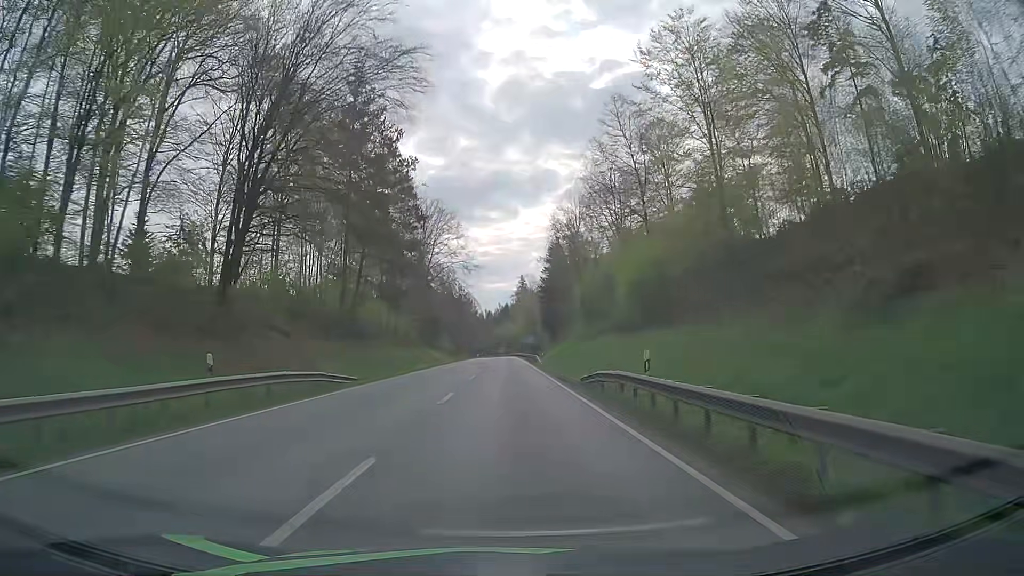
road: primary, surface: asphalt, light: Day
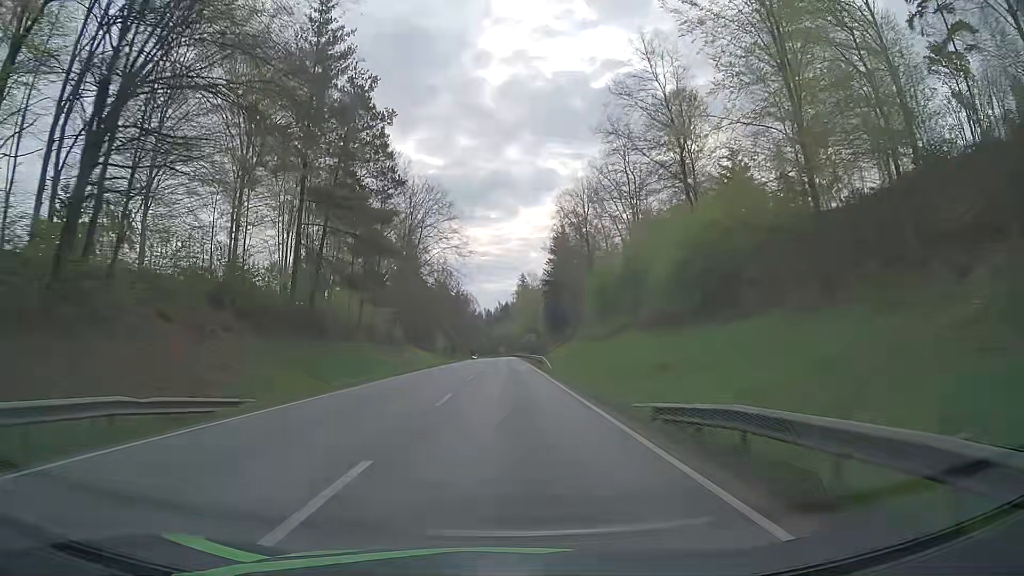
(0.0, +12.4) m; 0°
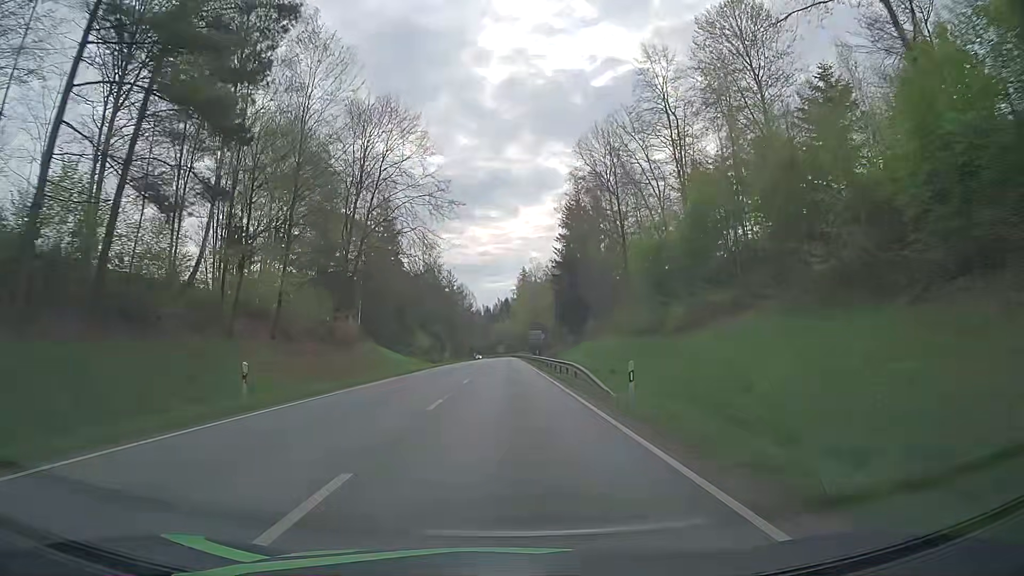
(+0.1, +24.9) m; 0°
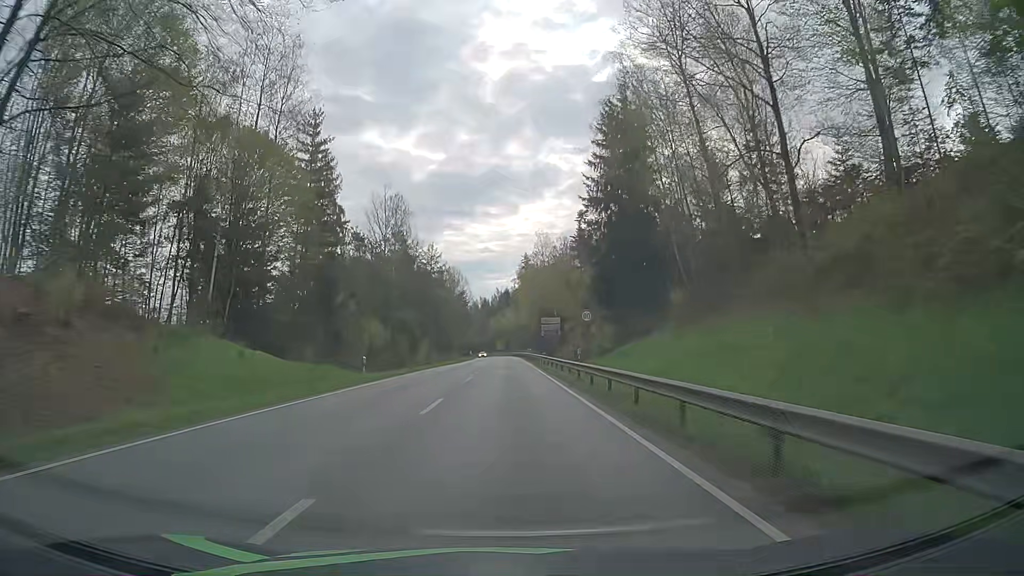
(-0.2, +37.5) m; 0°
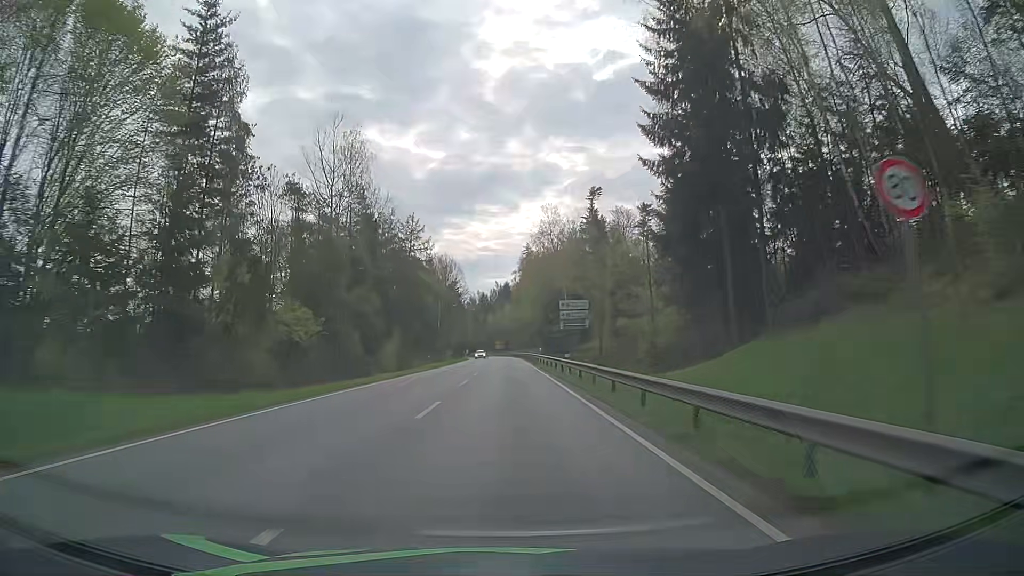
(0.0, +25.0) m; 0°
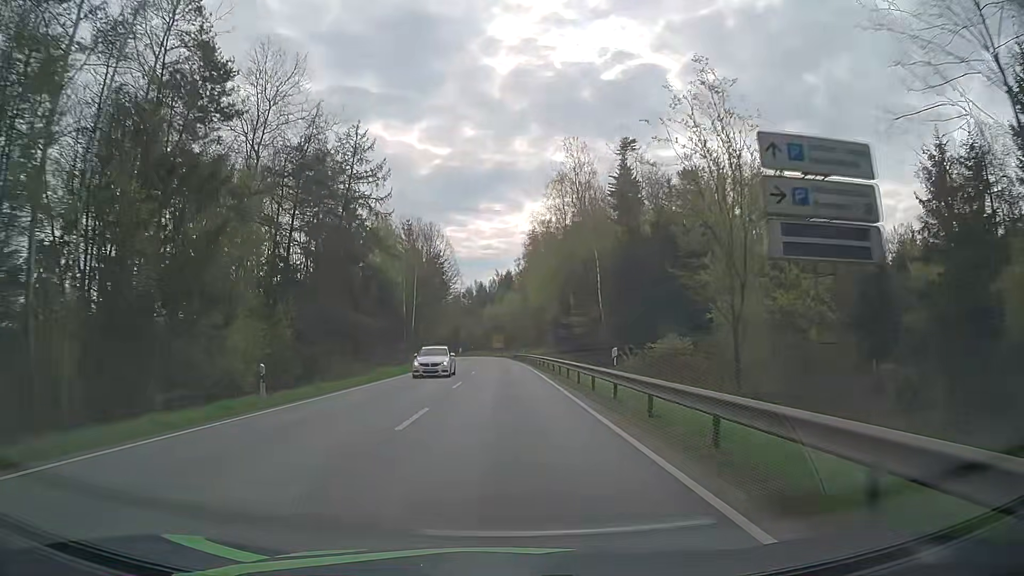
(0.0, +37.6) m; 0°
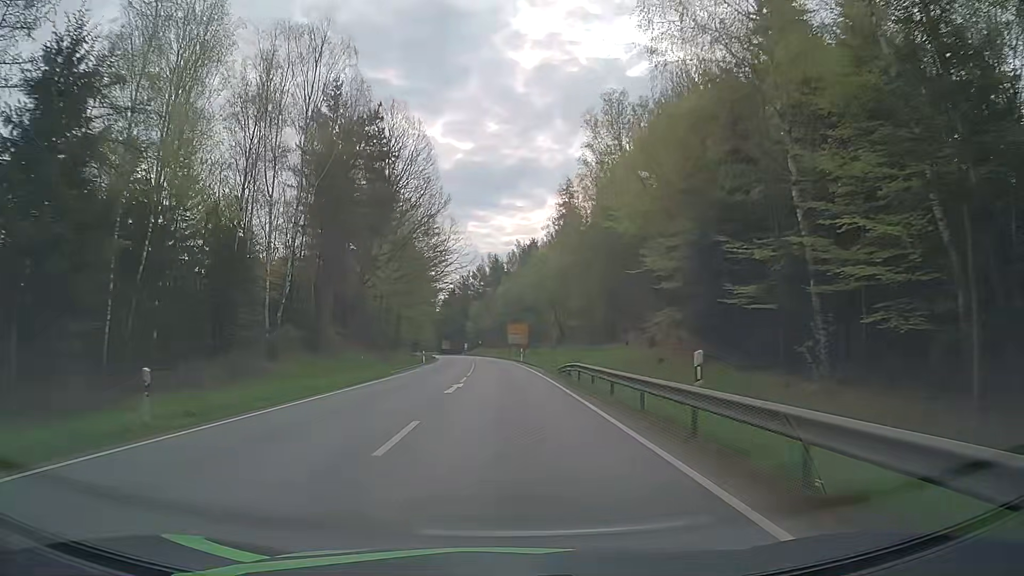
(-0.7, +62.8) m; -2°
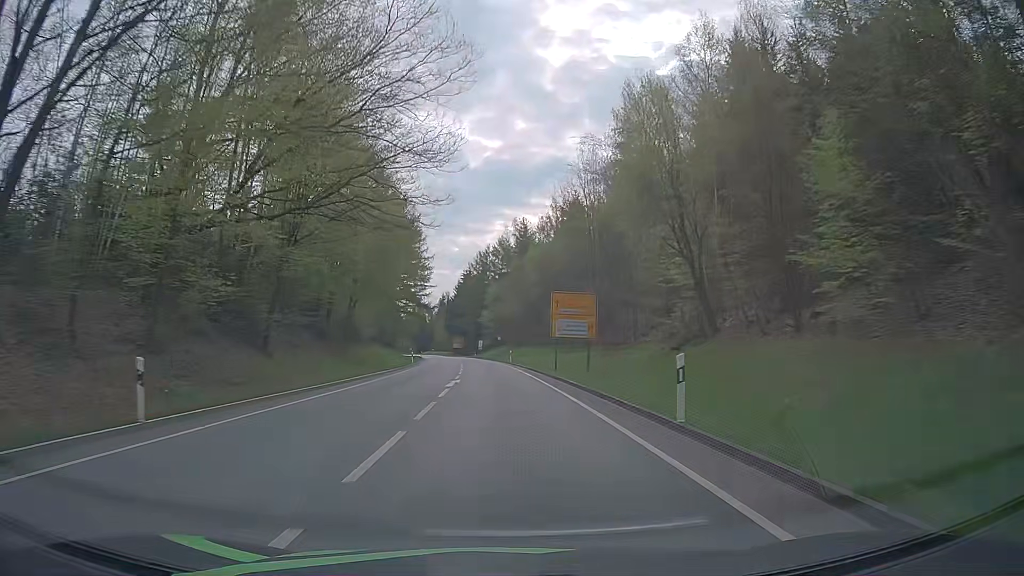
(-0.5, +50.2) m; -2°
(0, +10) (0, +20) (0, +30) (-1, +40) (-1, +50) (-2, +60) (-3, +70) (-4, +80) (-5, +90) (-6, +100) m
